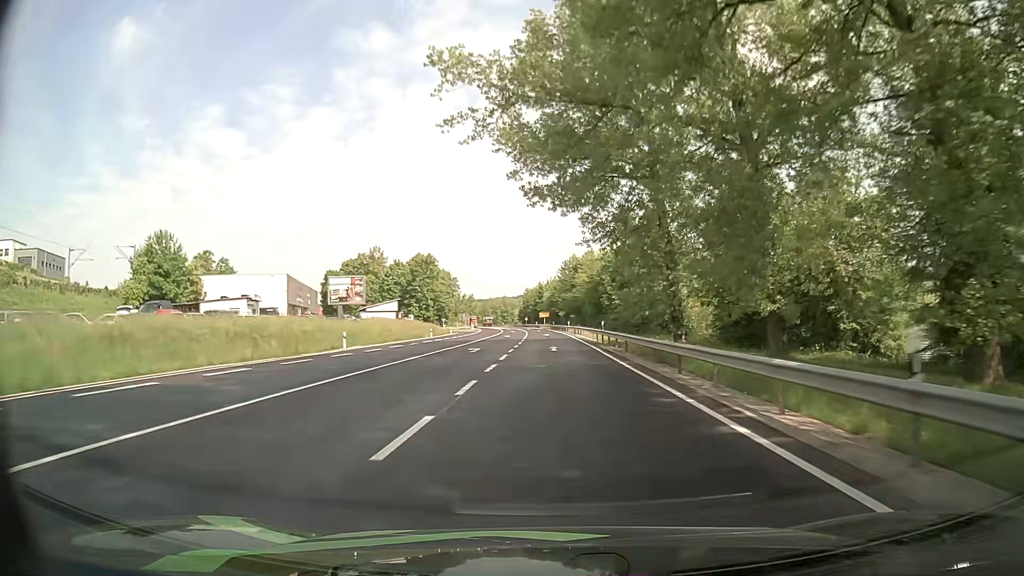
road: primary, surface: asphalt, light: Day
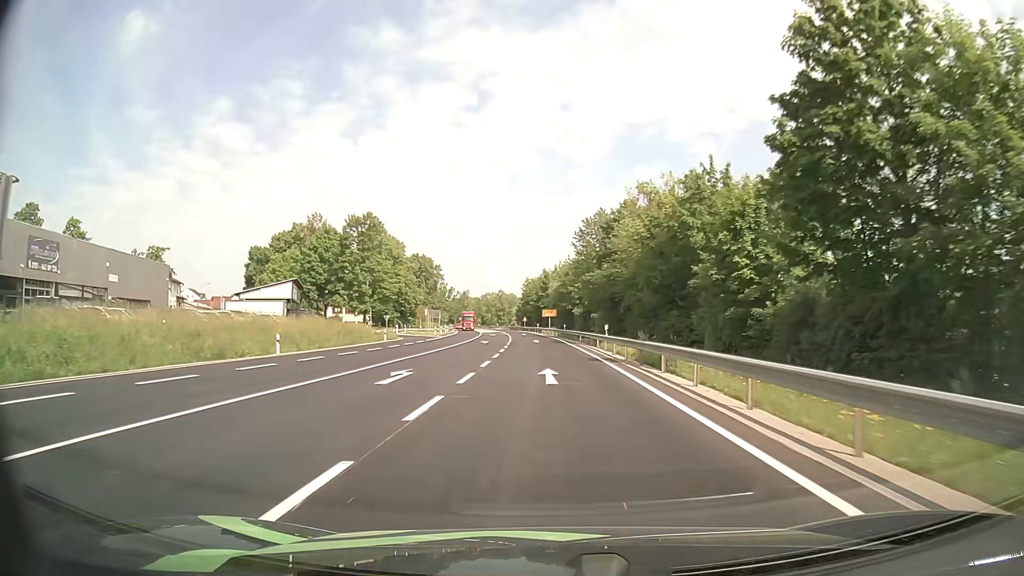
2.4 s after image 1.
(-0.1, +51.4) m; -1°
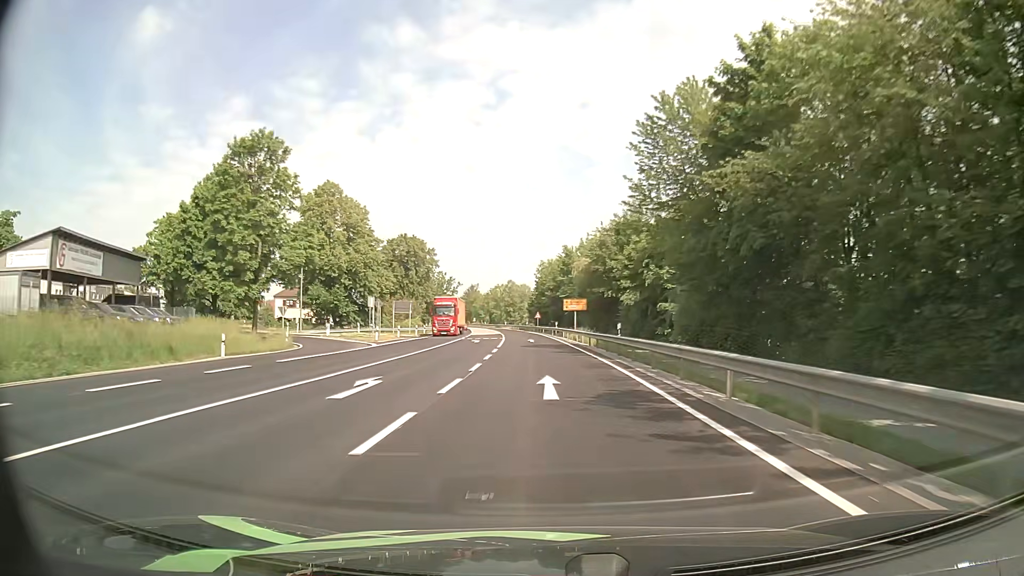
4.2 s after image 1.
(-0.6, +38.6) m; -2°
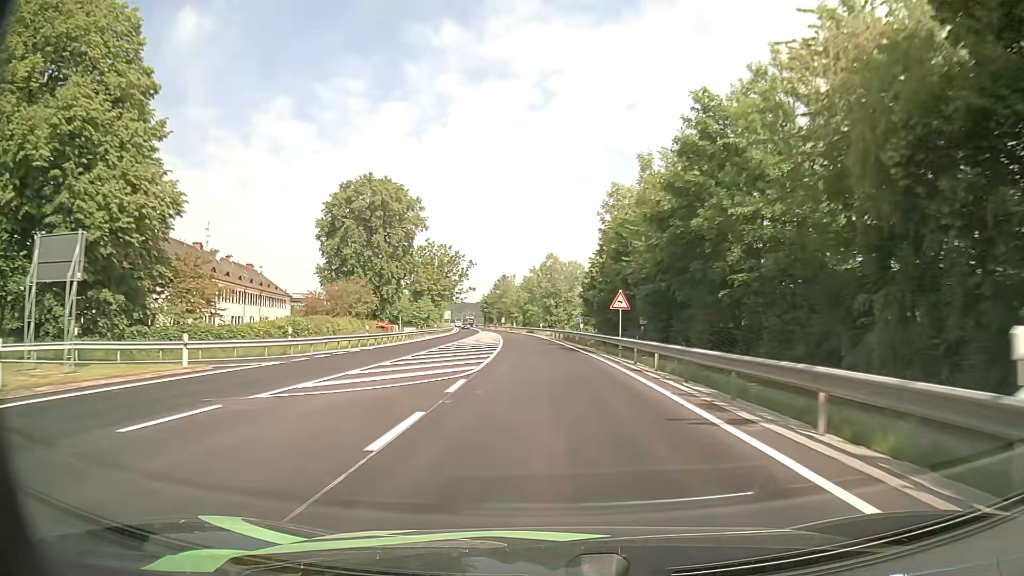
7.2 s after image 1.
(-2.2, +64.0) m; -4°
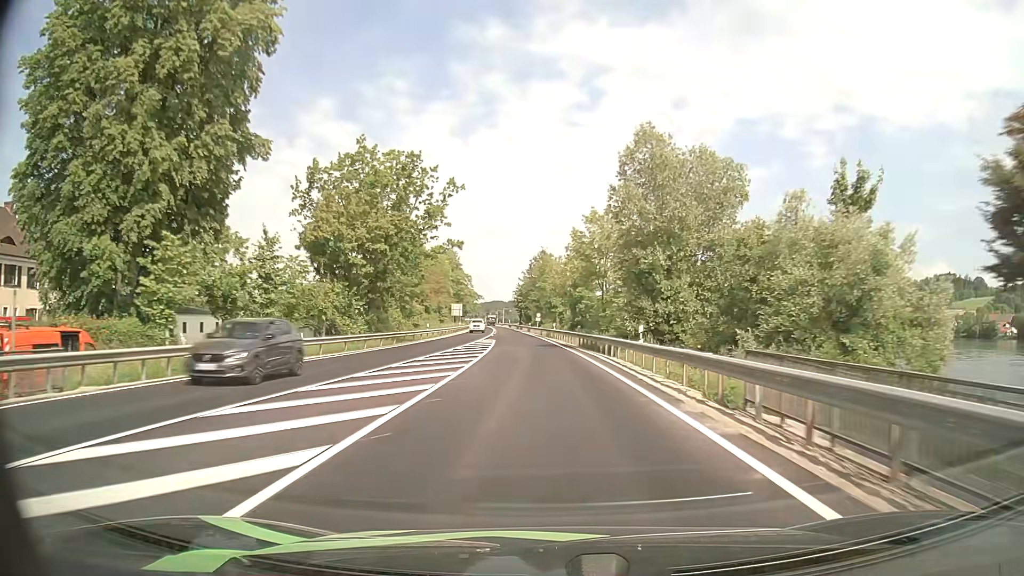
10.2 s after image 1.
(-2.3, +62.7) m; -4°
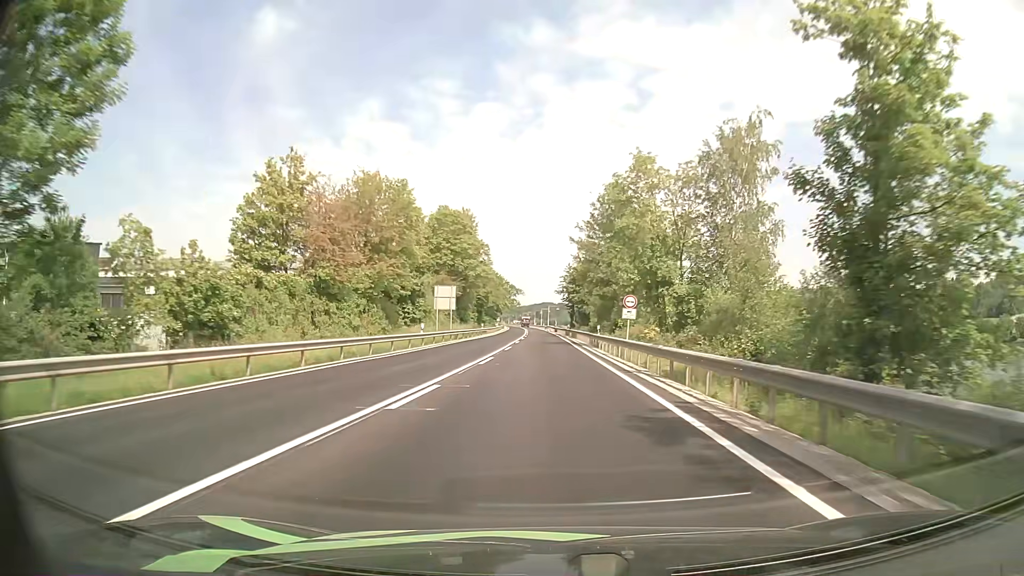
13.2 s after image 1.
(-2.6, +61.6) m; -4°
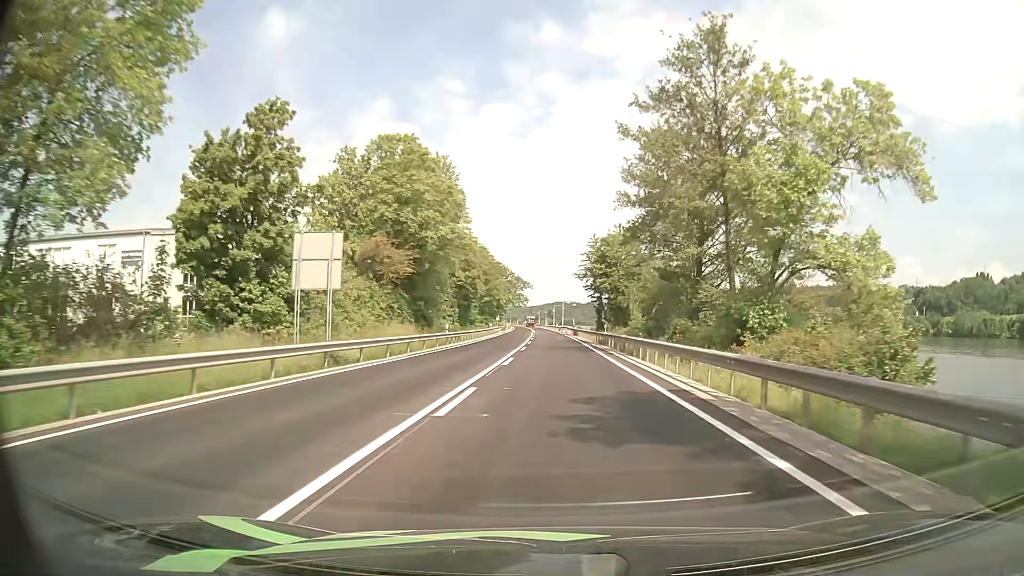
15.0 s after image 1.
(-0.4, +36.9) m; -1°
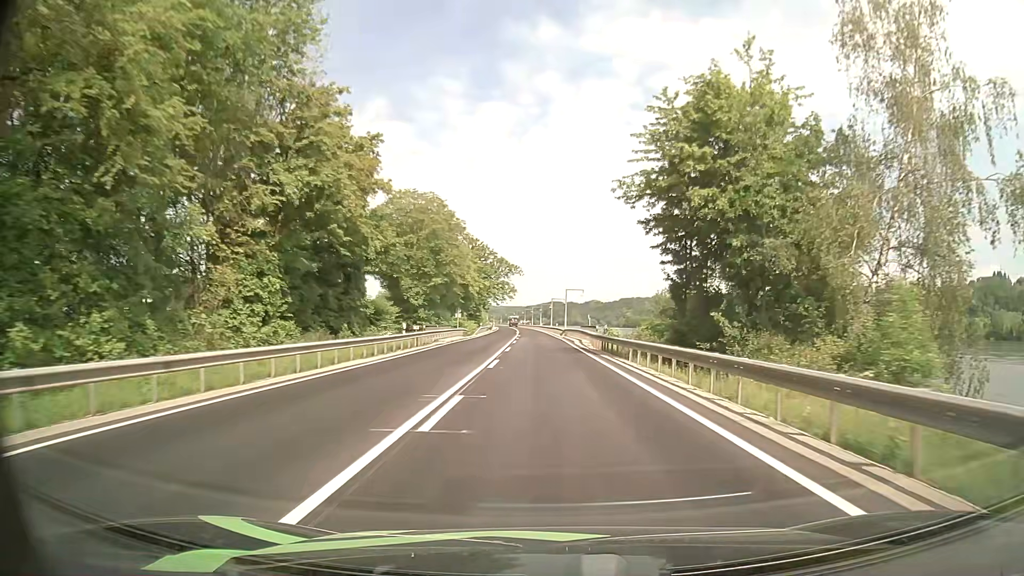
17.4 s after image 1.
(+0.2, +49.6) m; +1°
(0, +10) (0, +20) (0, +30) (0, +40) (-1, +50) (-1, +60) (-1, +70) (-2, +80) (-2, +90) (-3, +100) m
